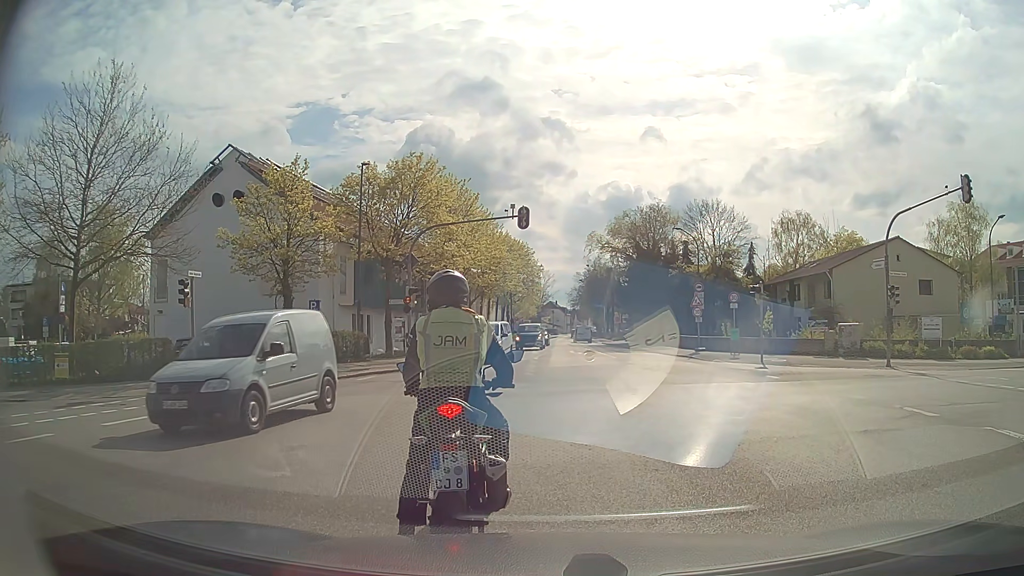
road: secondary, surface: asphalt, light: Day
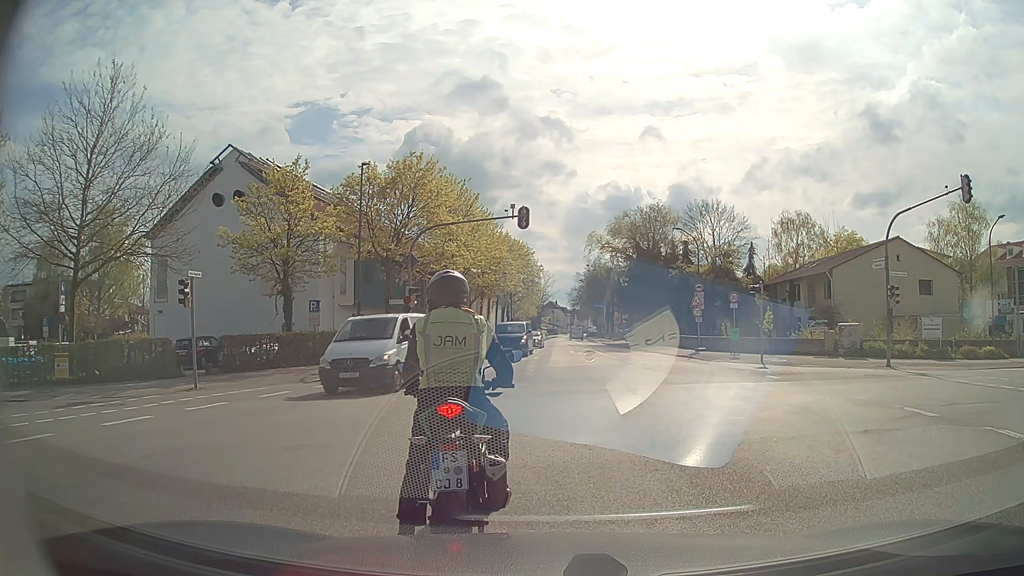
(0.0, 0.0) m; 0°
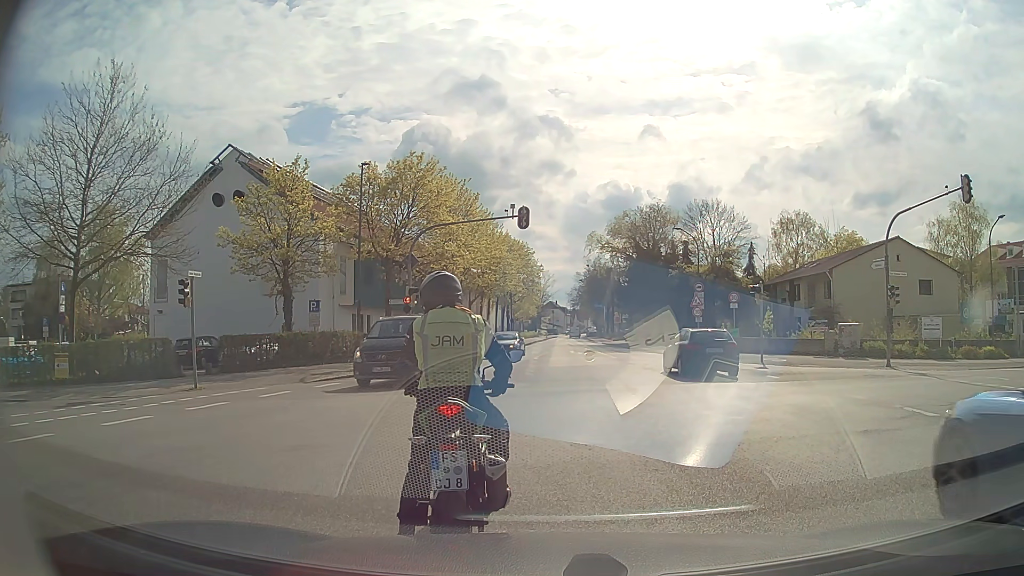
(0.0, 0.0) m; 0°
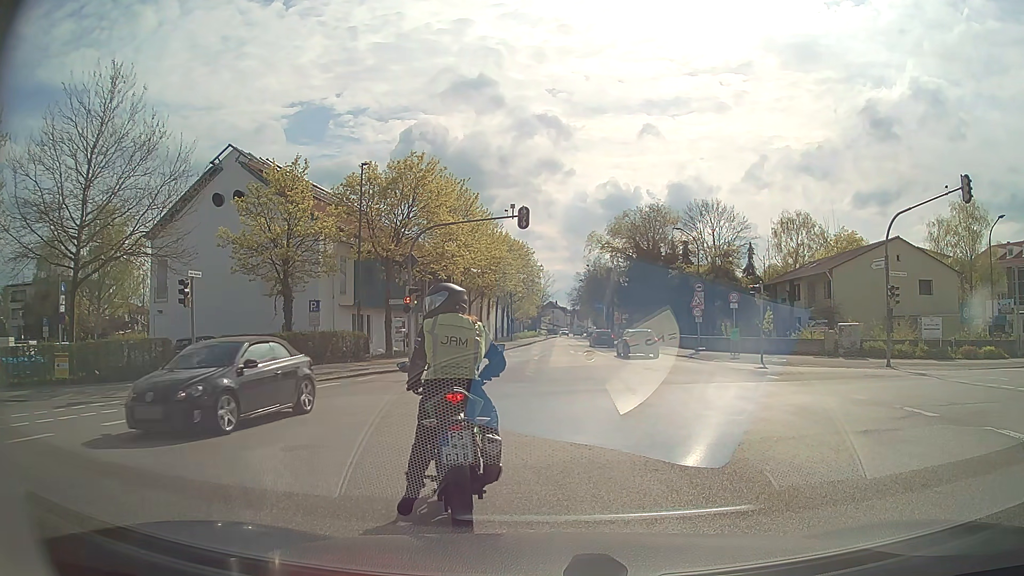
(0.0, 0.0) m; 0°
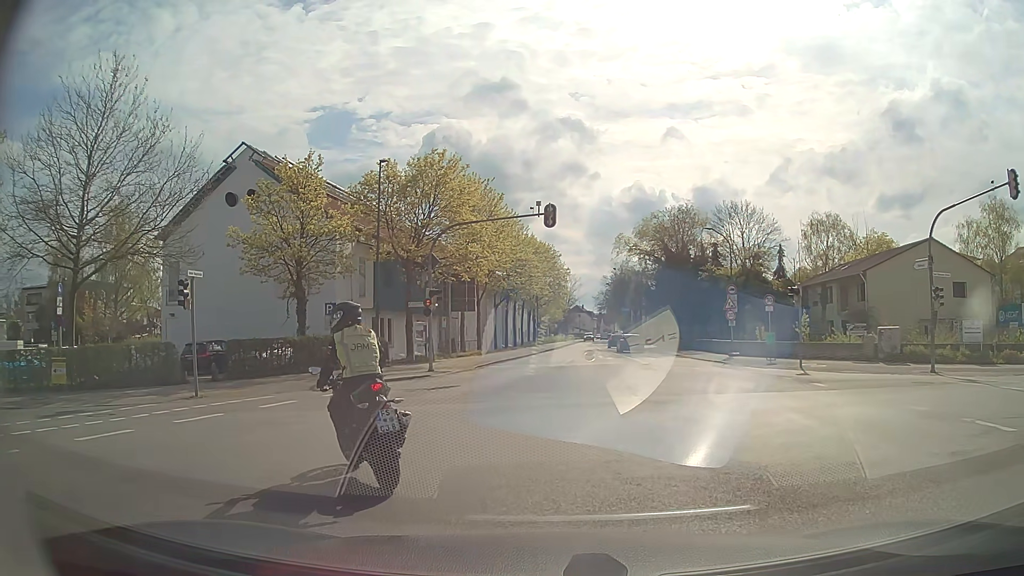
(0.0, +1.8) m; -4°
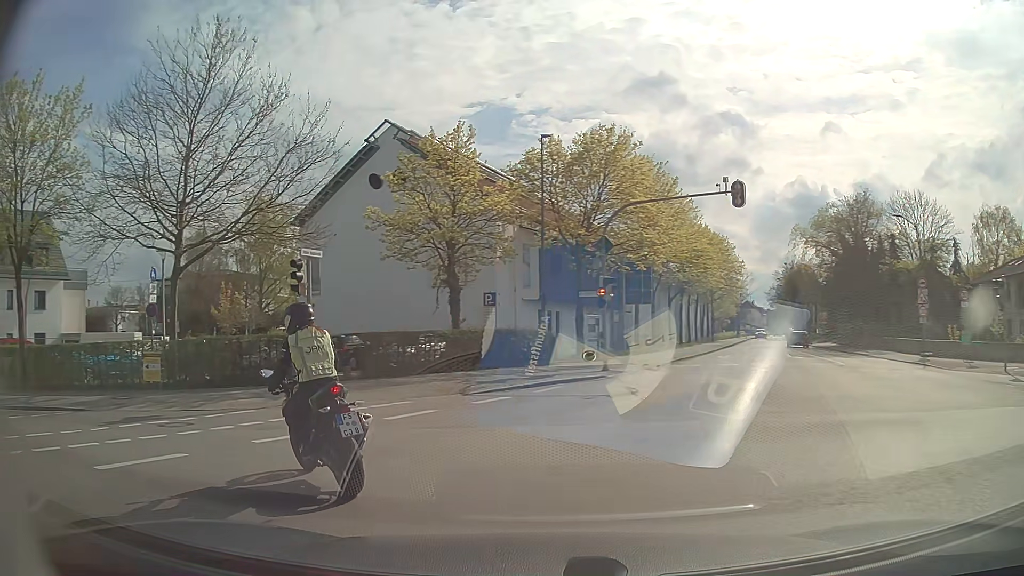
(-0.3, +3.7) m; -12°
